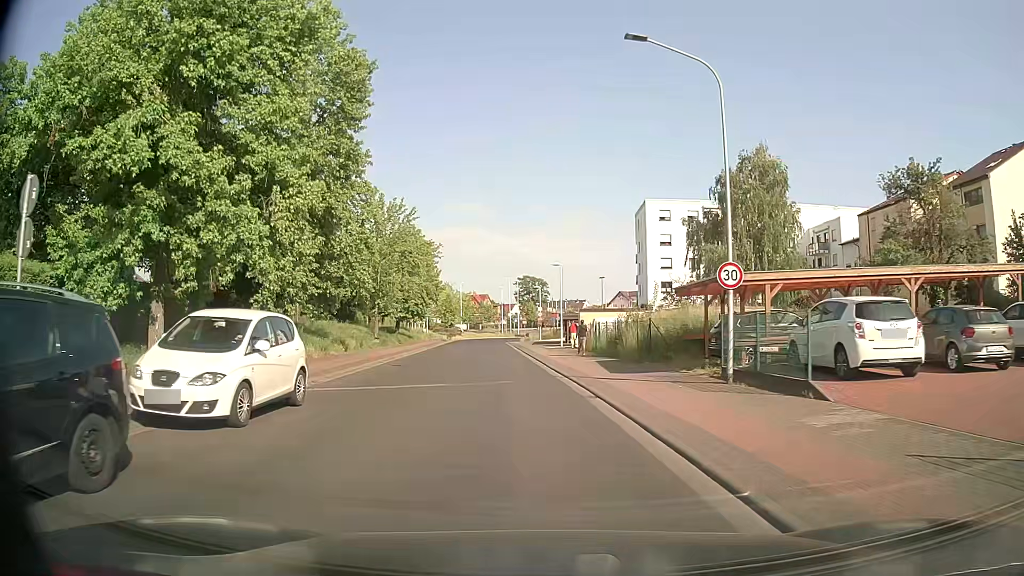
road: tertiary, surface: asphalt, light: Day
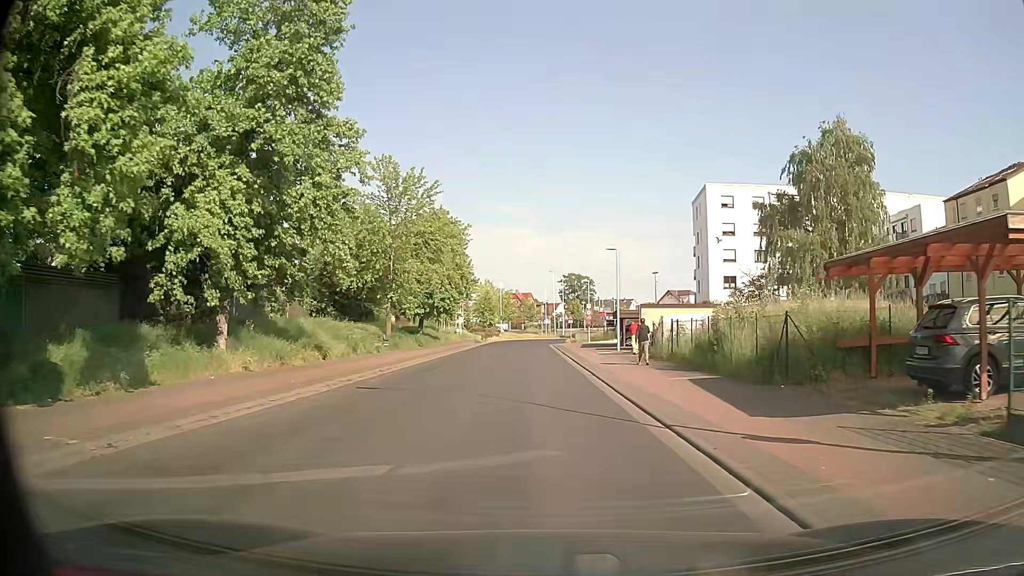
(-0.3, +10.0) m; -3°
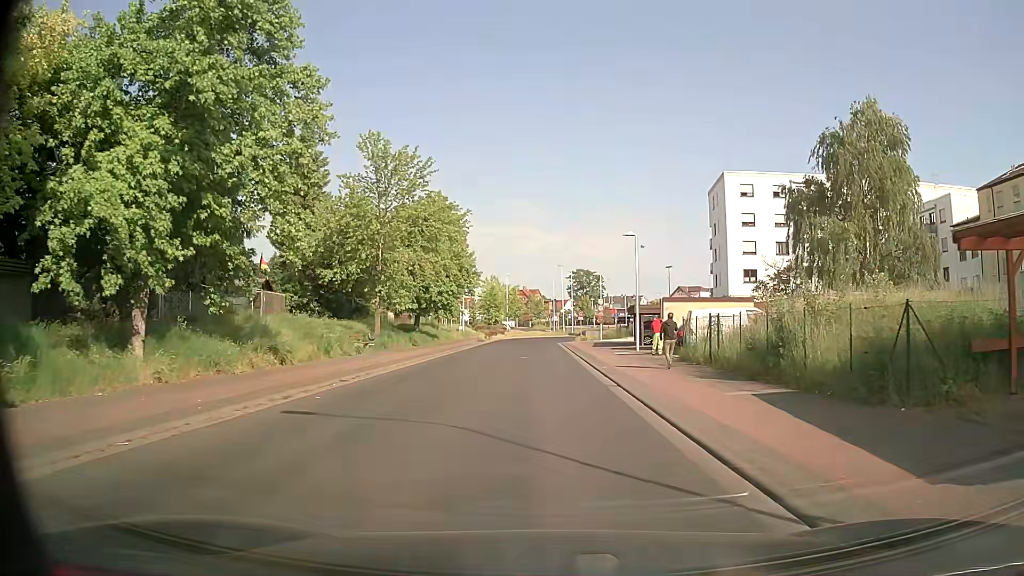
(0.0, +4.9) m; -1°
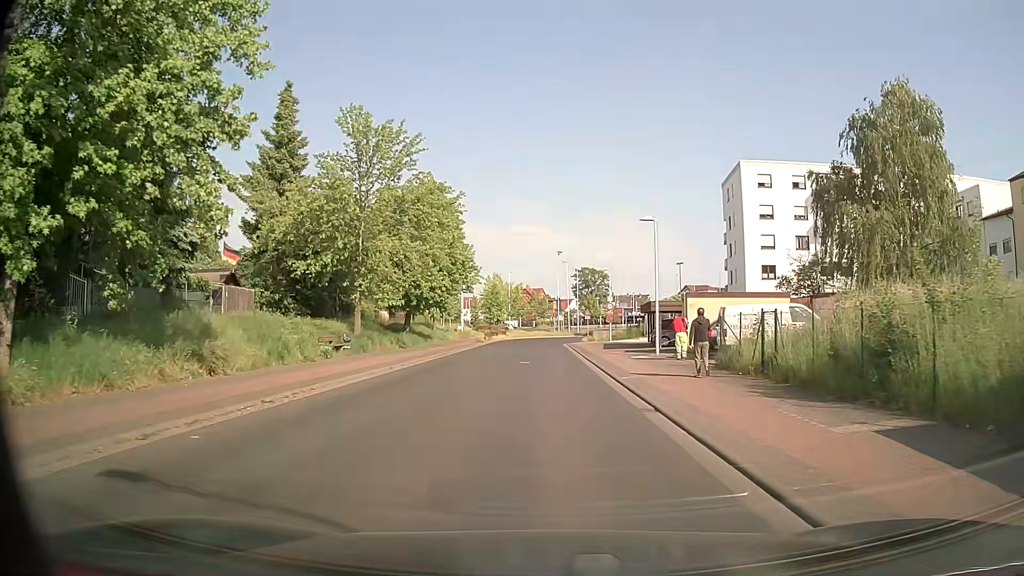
(-0.1, +4.9) m; -1°
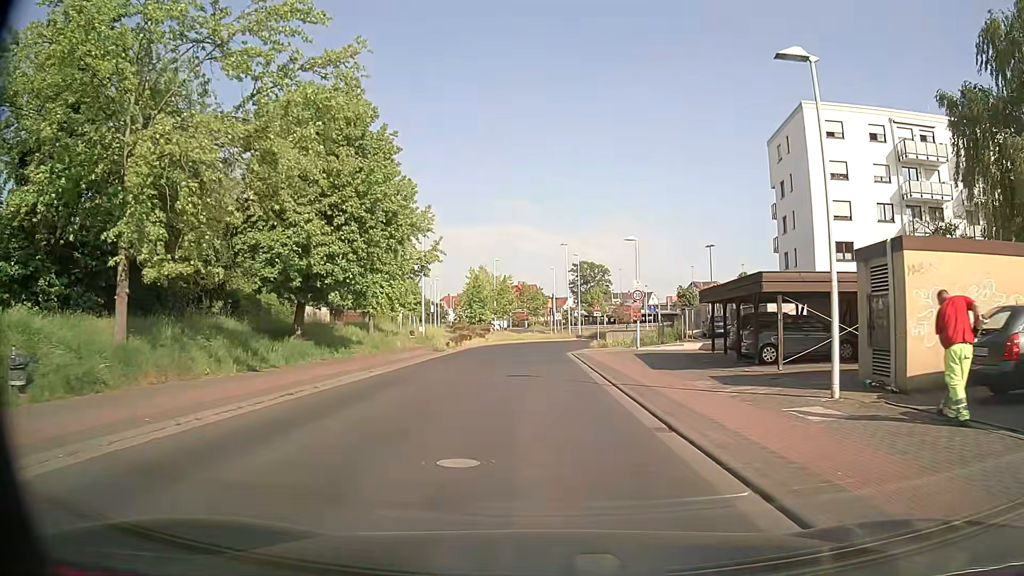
(-0.1, +19.4) m; 0°
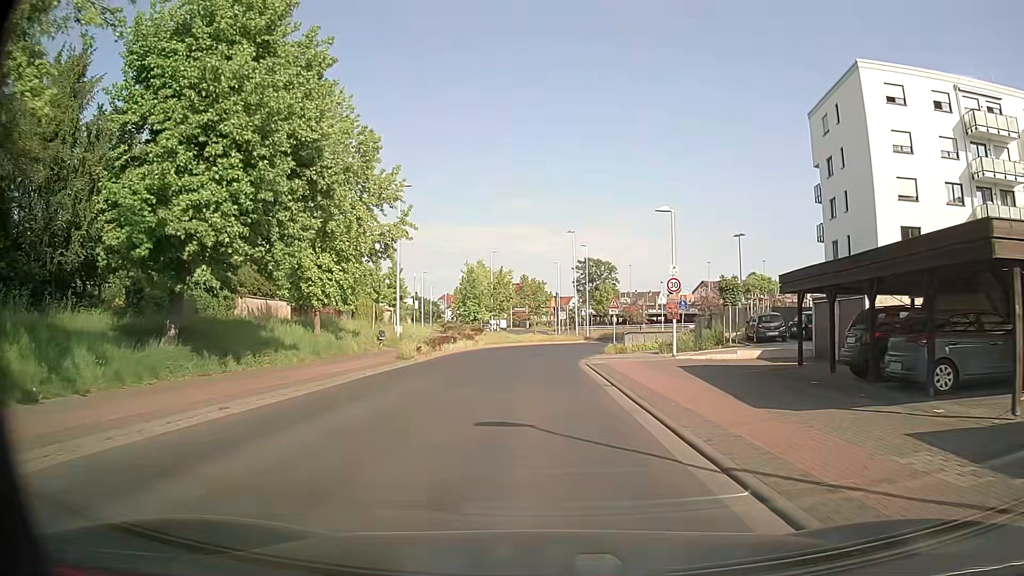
(0.0, +9.6) m; 0°
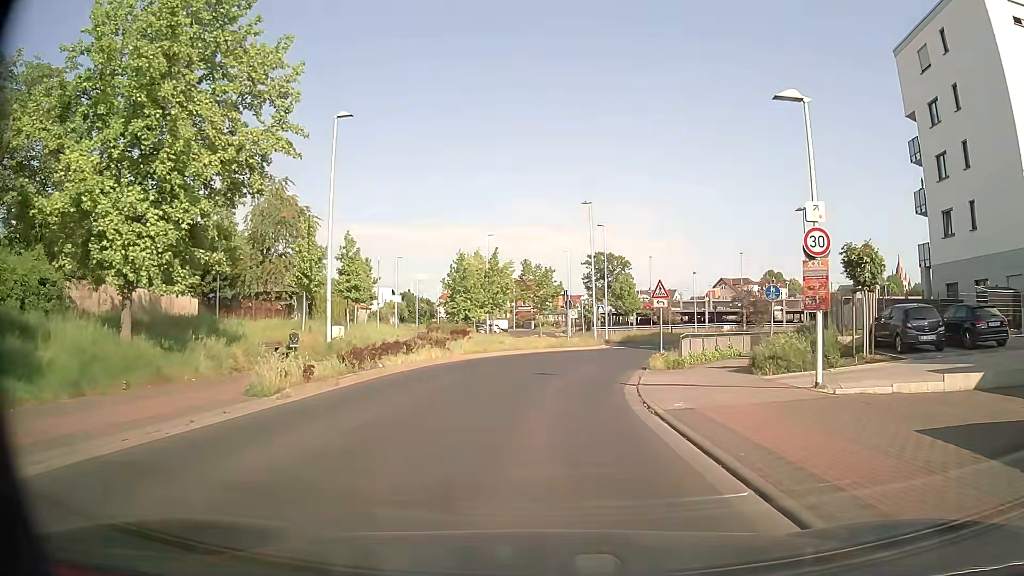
(-0.1, +14.4) m; -1°
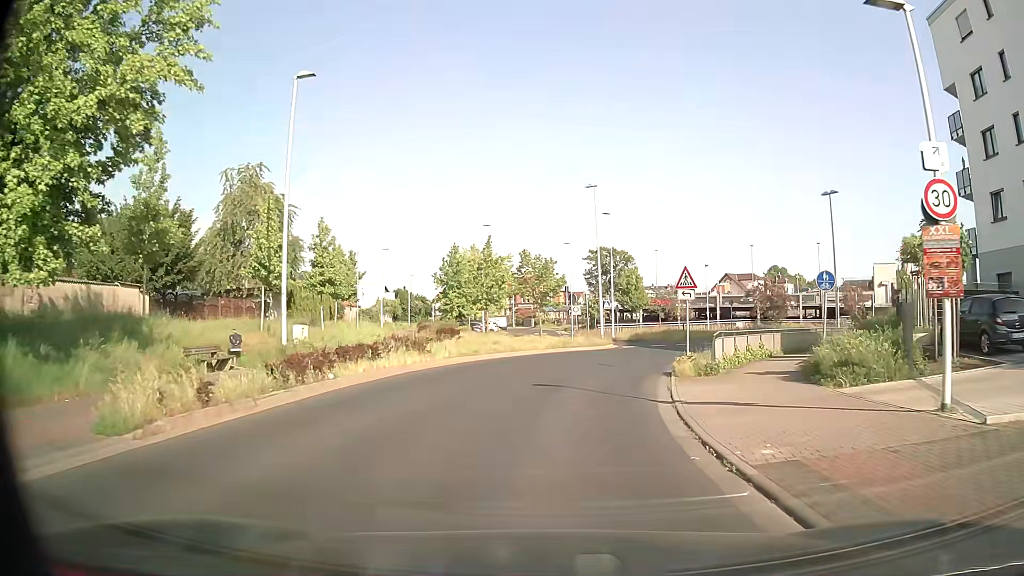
(0.0, +4.8) m; 0°
(0, +10) (+1, +20) (+4, +29) (+9, +38) (+16, +45) (+25, +50) (+35, +53) (+45, +54) (+54, +55) (+64, +57) m
